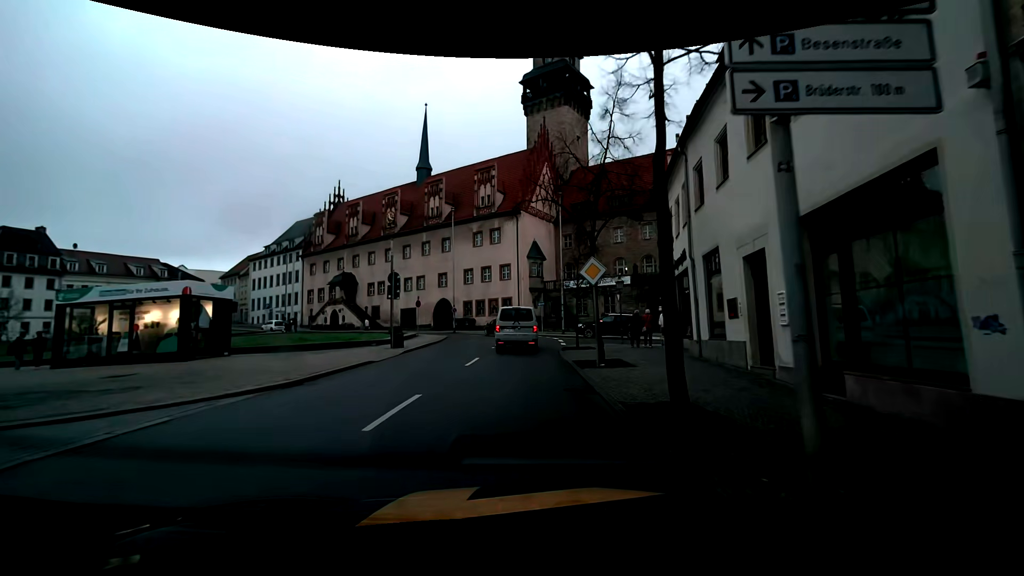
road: primary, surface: asphalt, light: Day
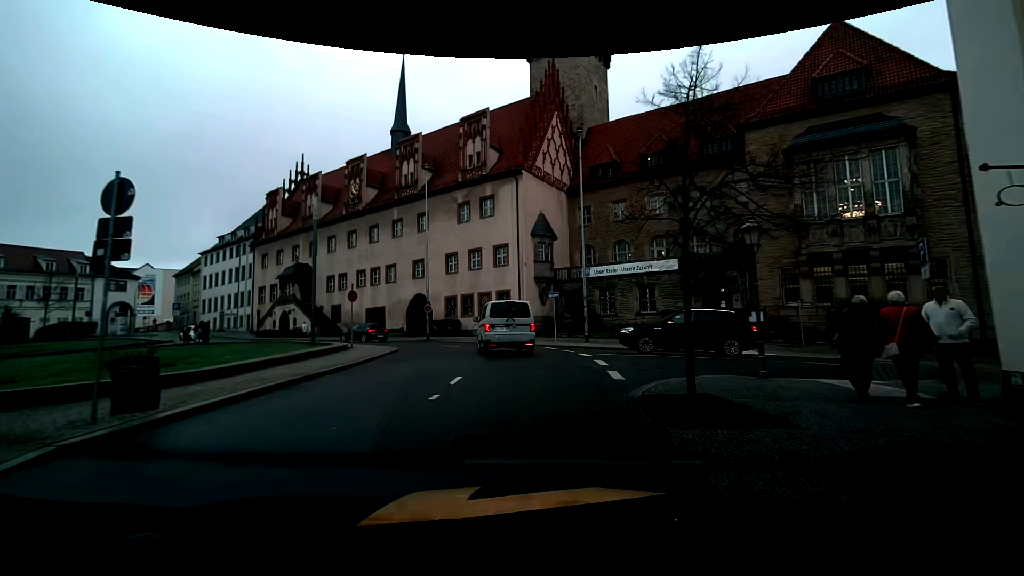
(-0.1, +15.8) m; 0°
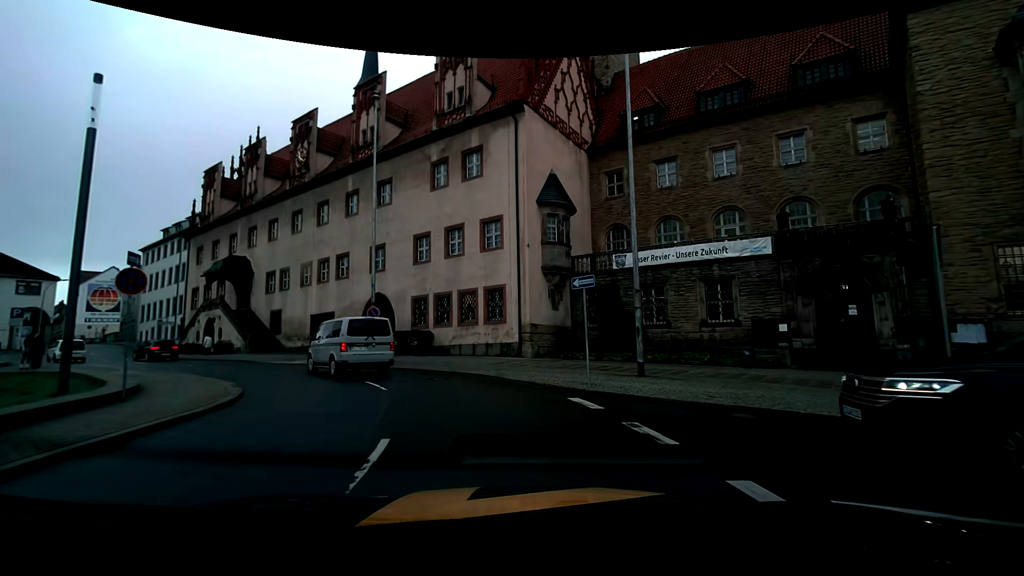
(-0.1, +13.9) m; -2°
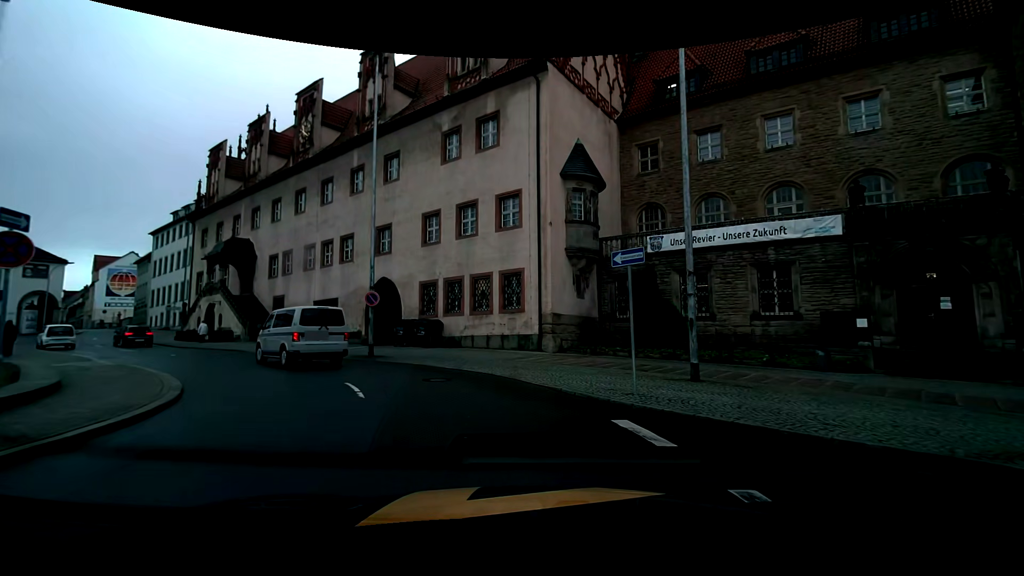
(0.0, +3.2) m; -1°
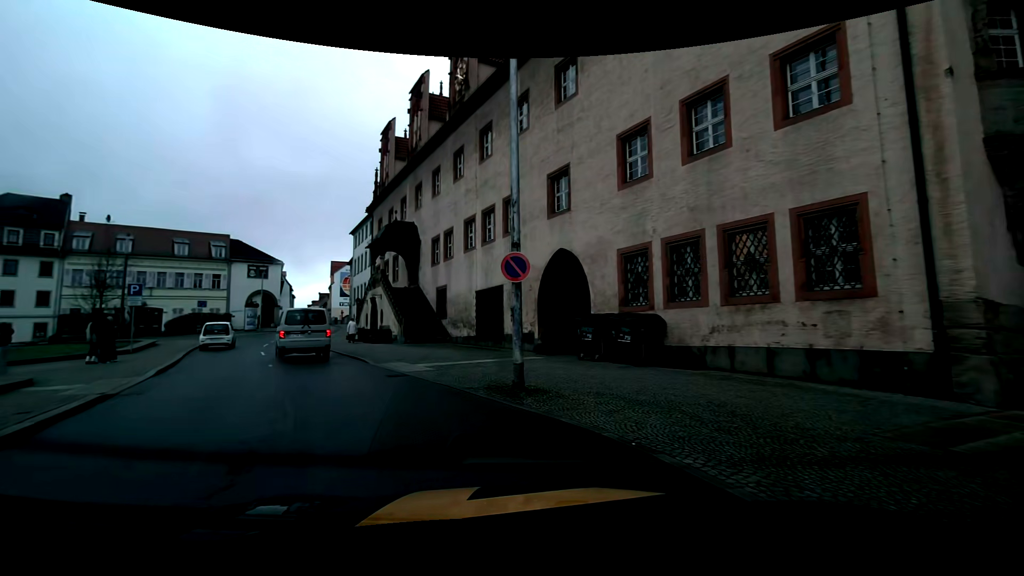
(-1.9, +11.6) m; -24°
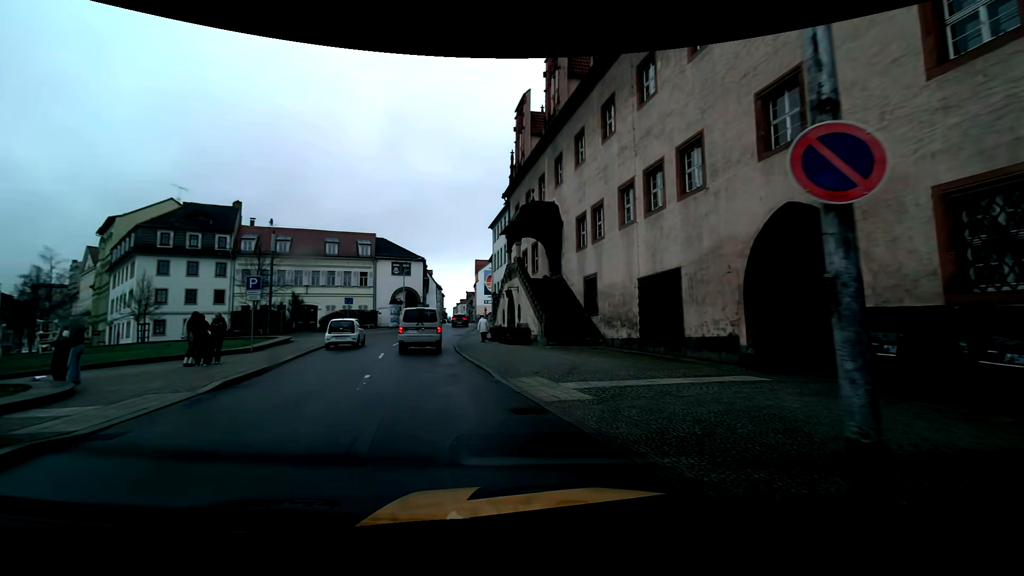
(-0.7, +6.0) m; -16°
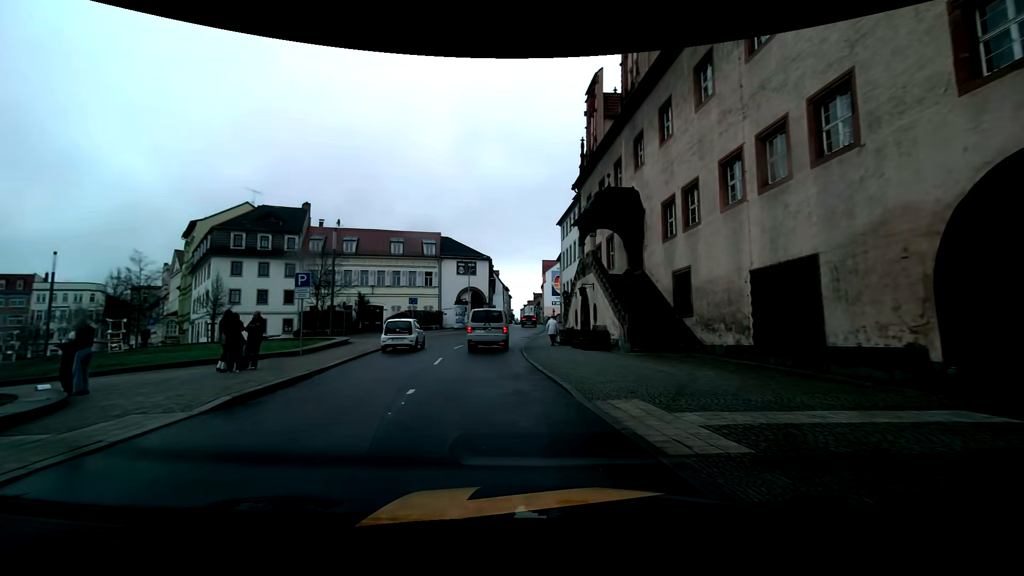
(-0.1, +3.1) m; -7°
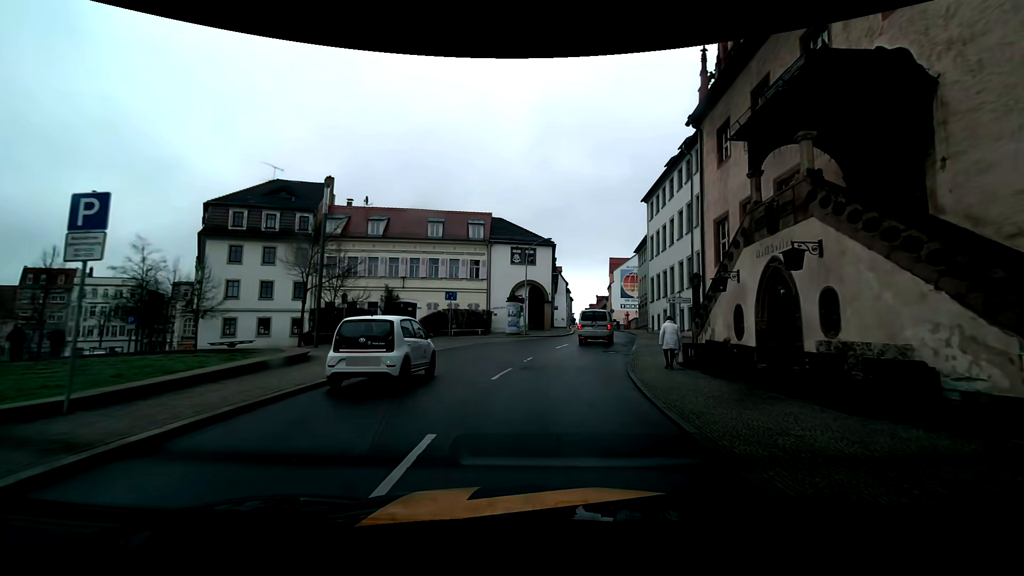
(-1.4, +13.3) m; -6°
